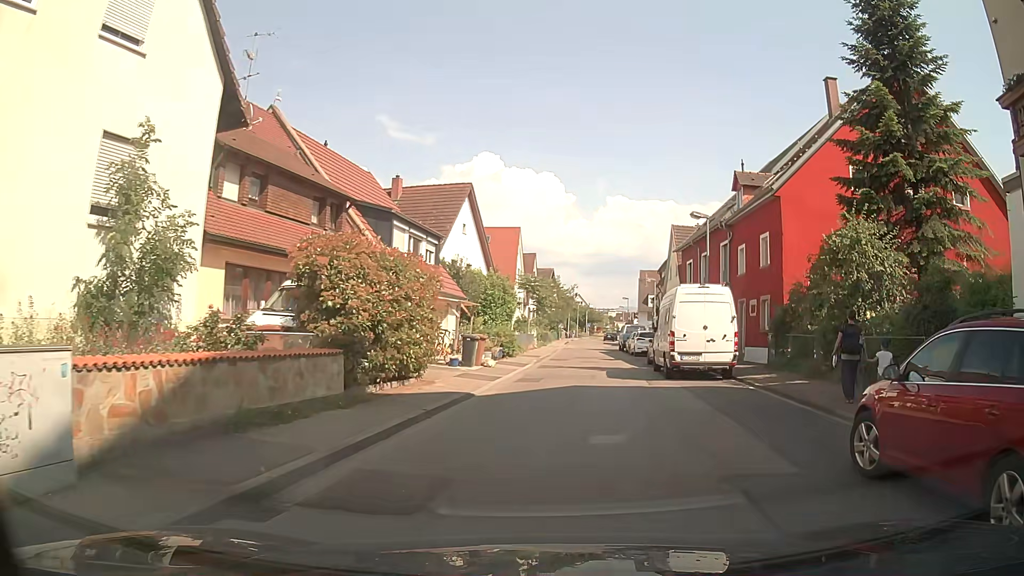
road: tertiary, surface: asphalt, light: Day
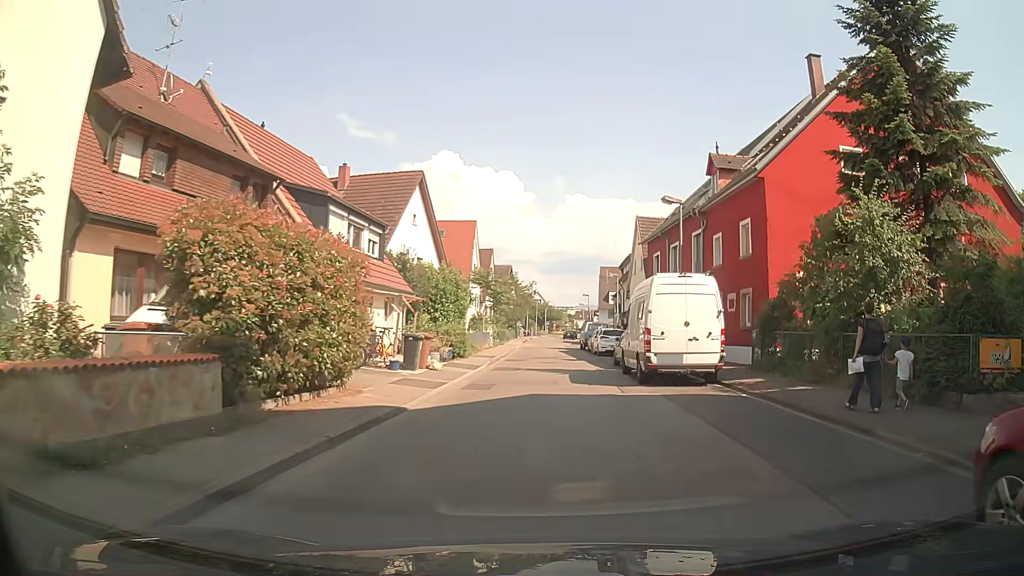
(+0.1, +2.9) m; +5°
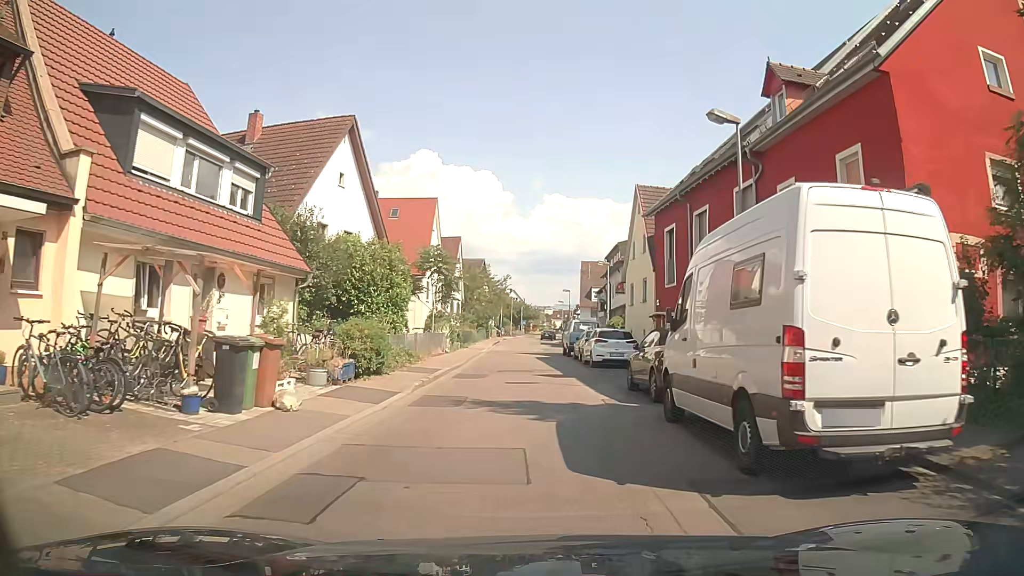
(+0.2, +10.7) m; 0°
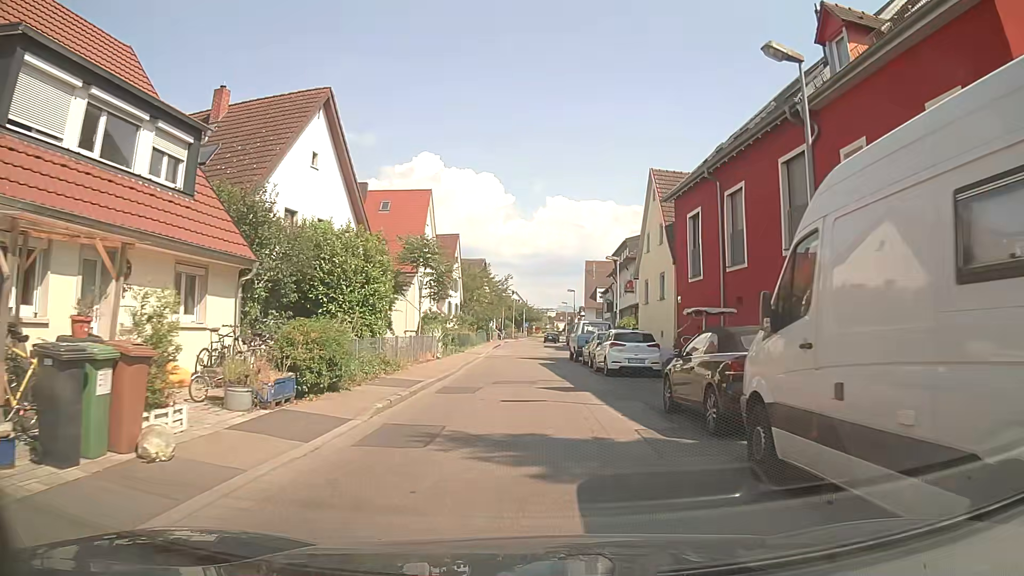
(+0.1, +4.0) m; 0°
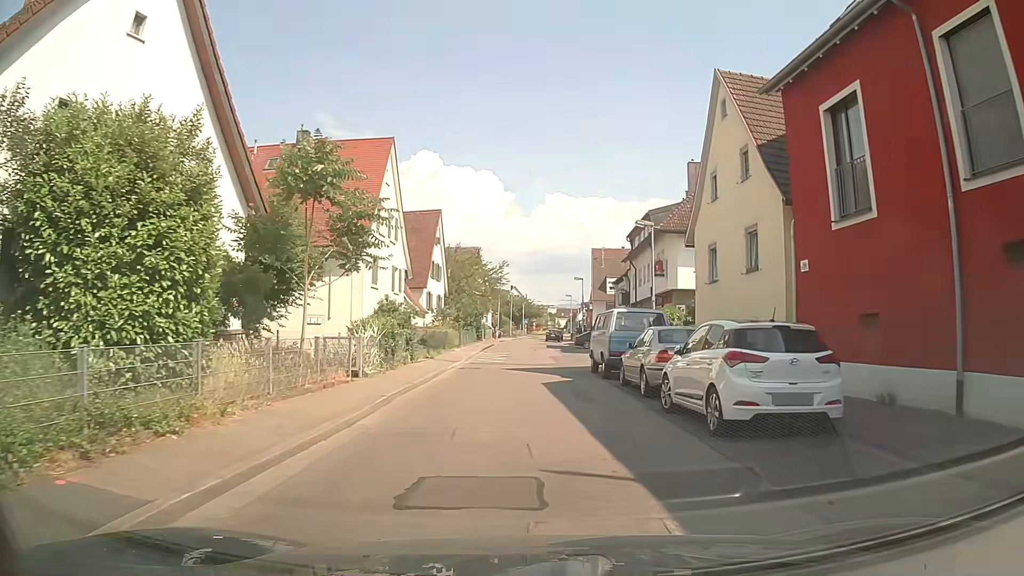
(+0.1, +12.7) m; 0°
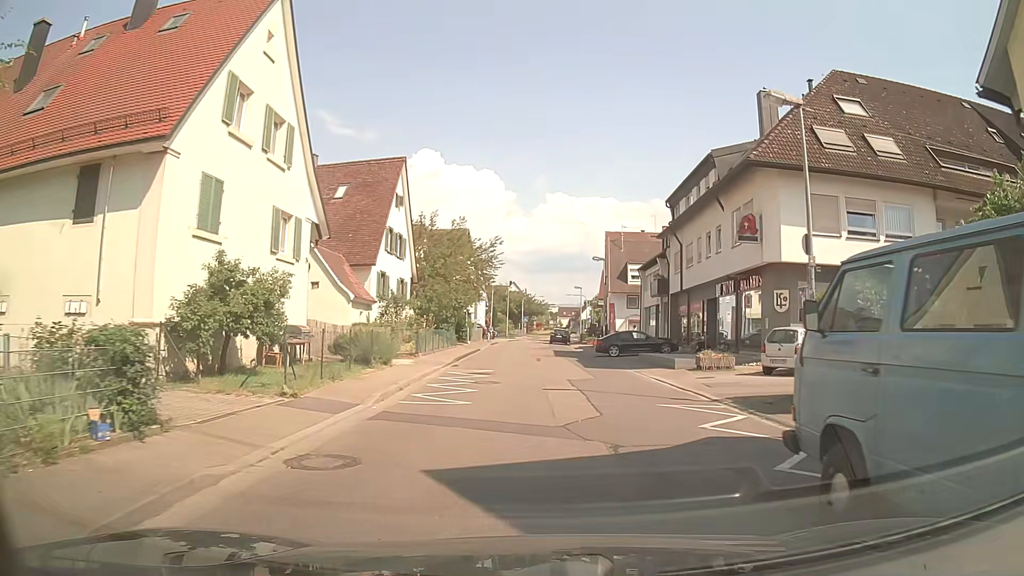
(-0.2, +16.9) m; -1°
